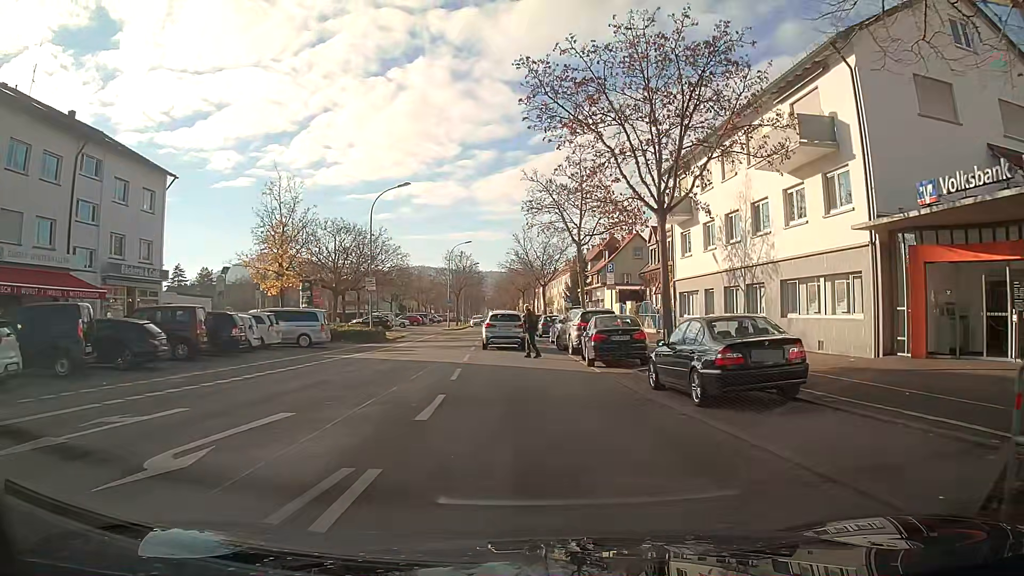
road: tertiary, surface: asphalt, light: Day
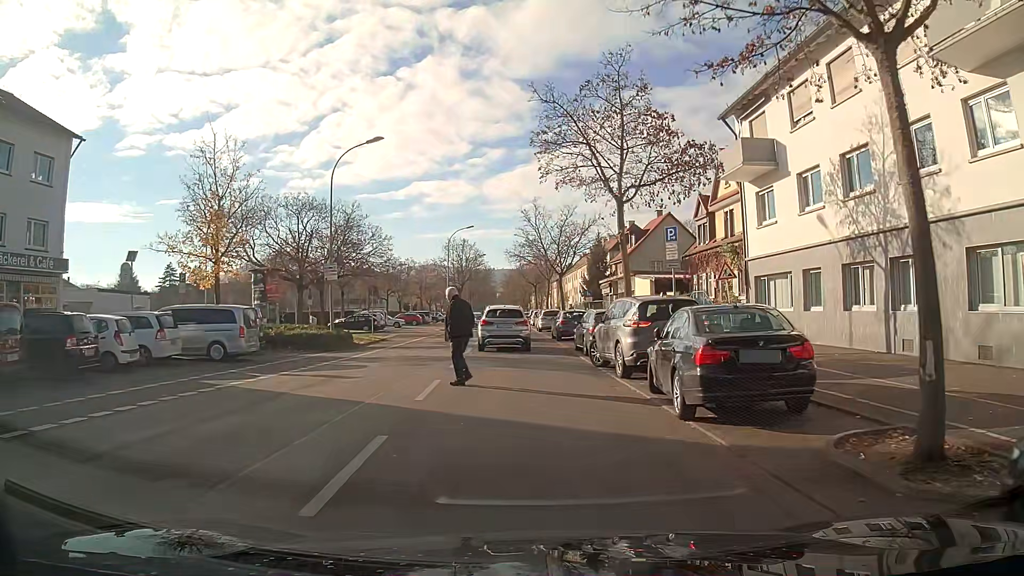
(-0.1, +10.5) m; -1°
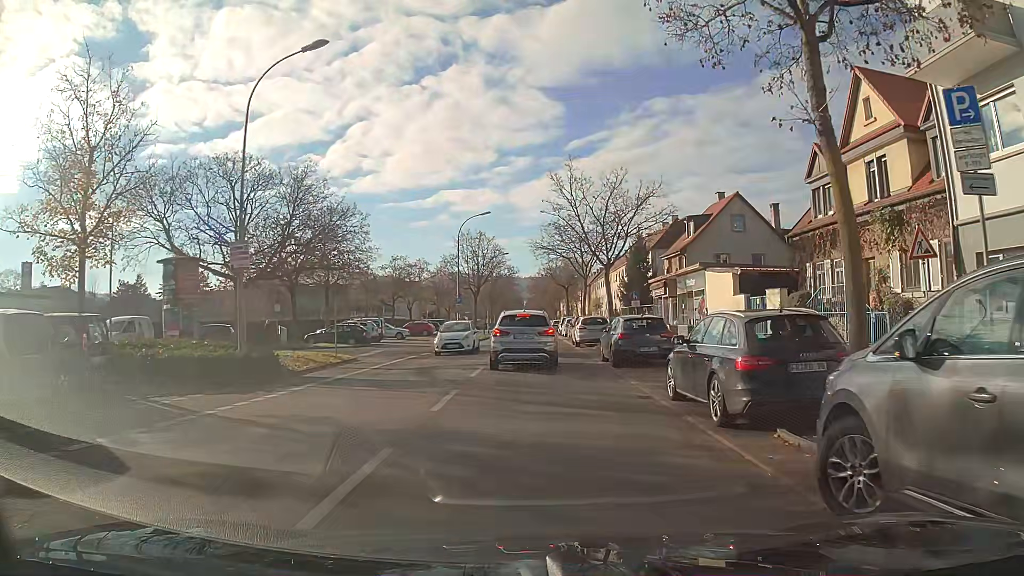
(-0.3, +12.6) m; -2°
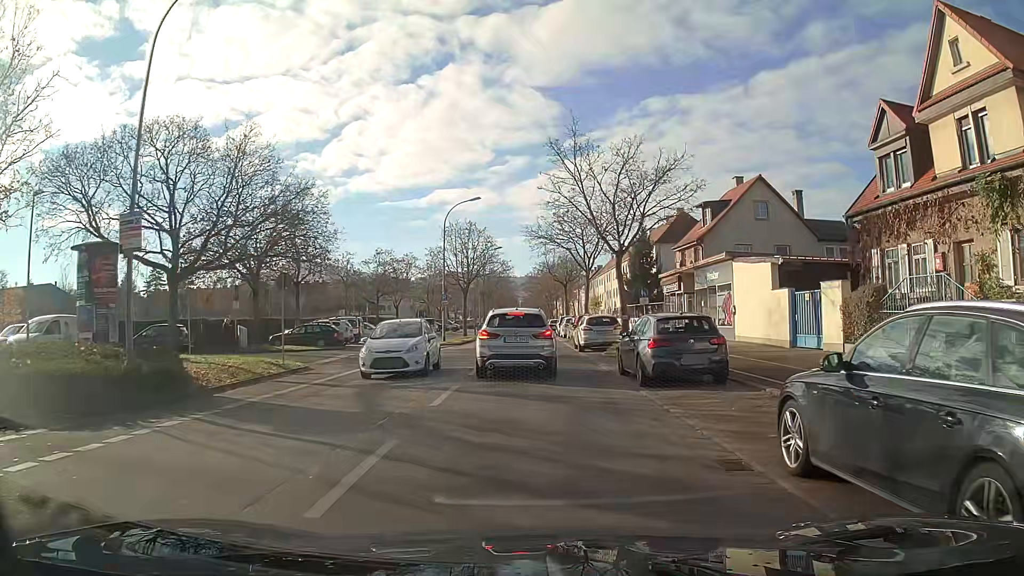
(0.0, +5.5) m; 0°
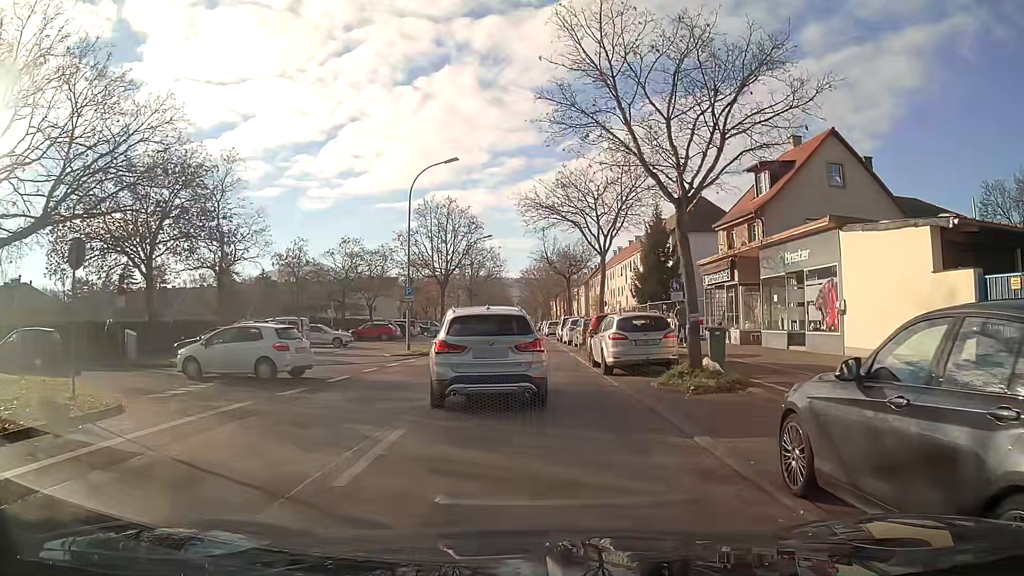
(0.0, +11.0) m; 0°
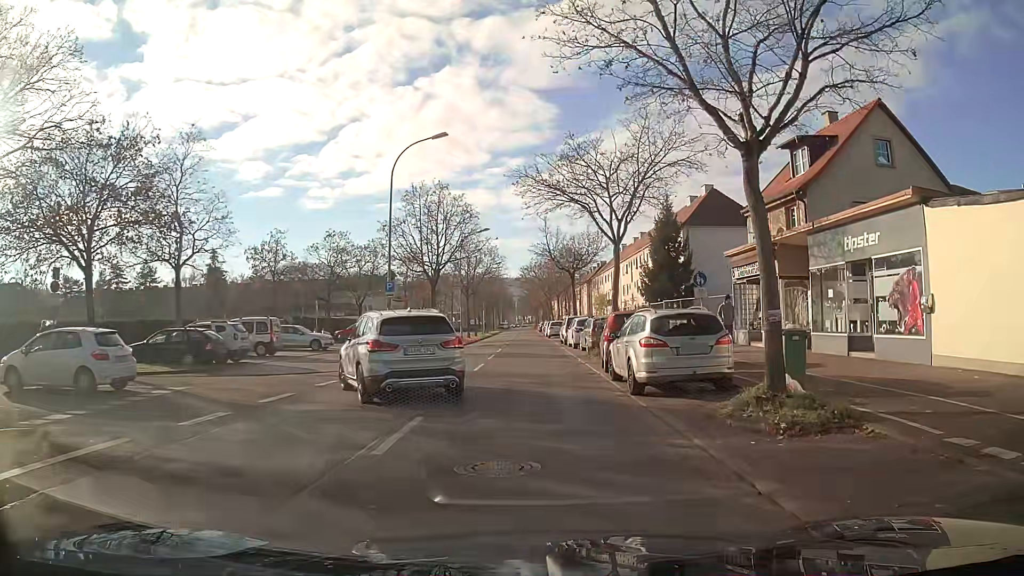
(0.0, +4.6) m; 0°
(0, +10) (0, +20) (0, +30) (0, +40) (0, +50) (0, +60) (0, +70) (0, +80) (0, +90) (0, +100) m
